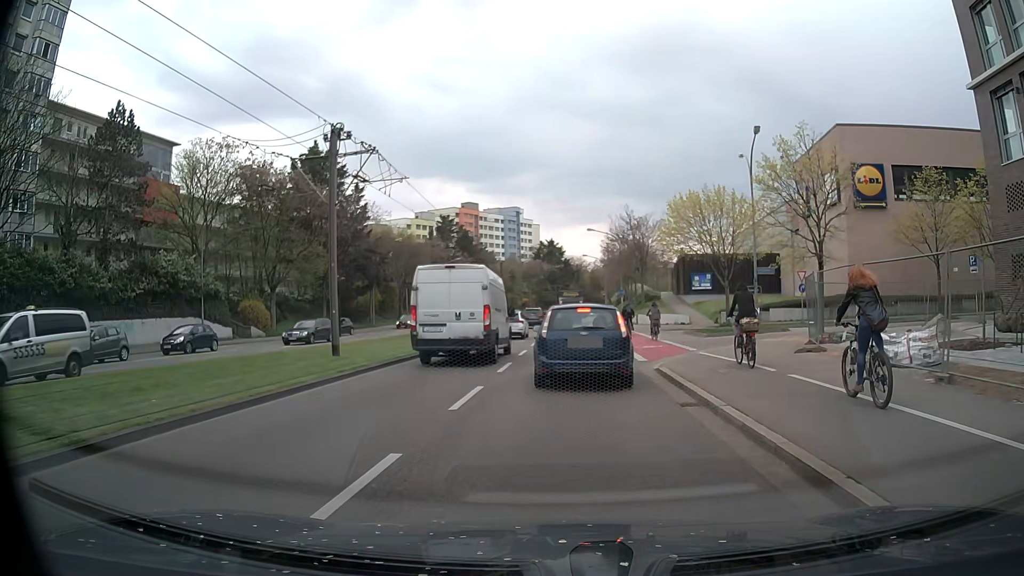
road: primary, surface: asphalt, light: Day
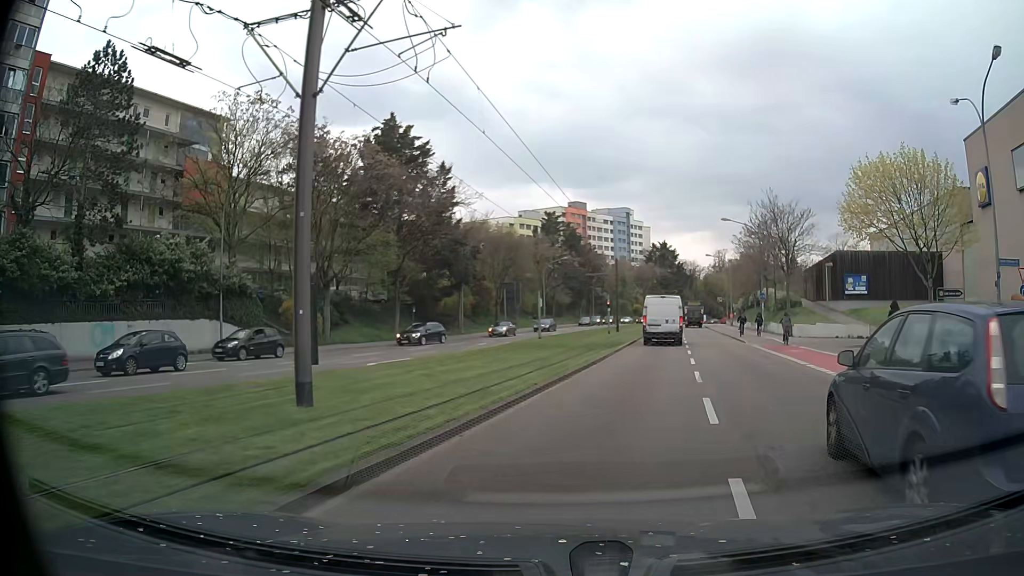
(-1.8, +12.8) m; -11°
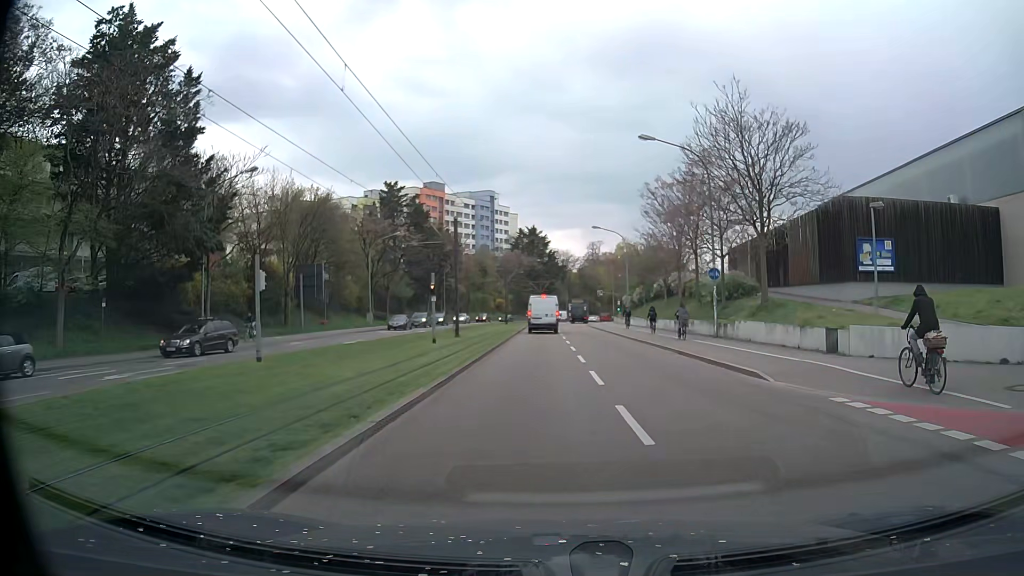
(+4.1, +25.8) m; +12°
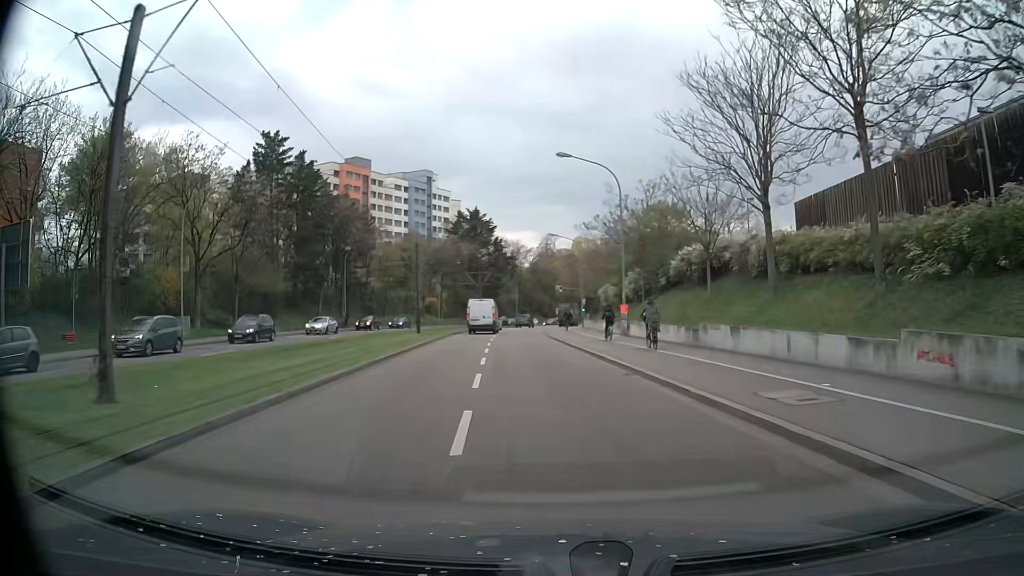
(+1.0, +30.7) m; +5°
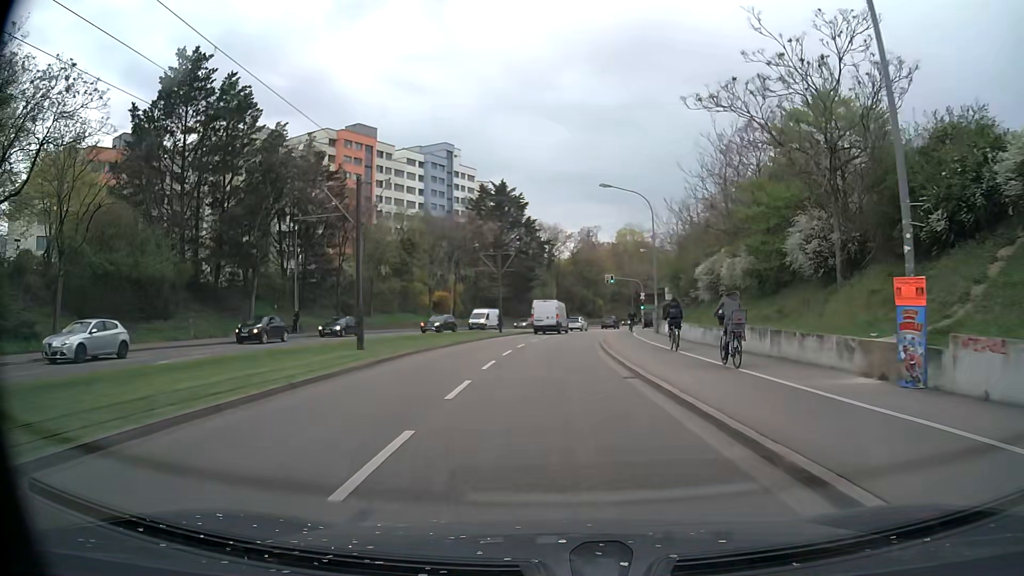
(-1.4, +25.9) m; -5°
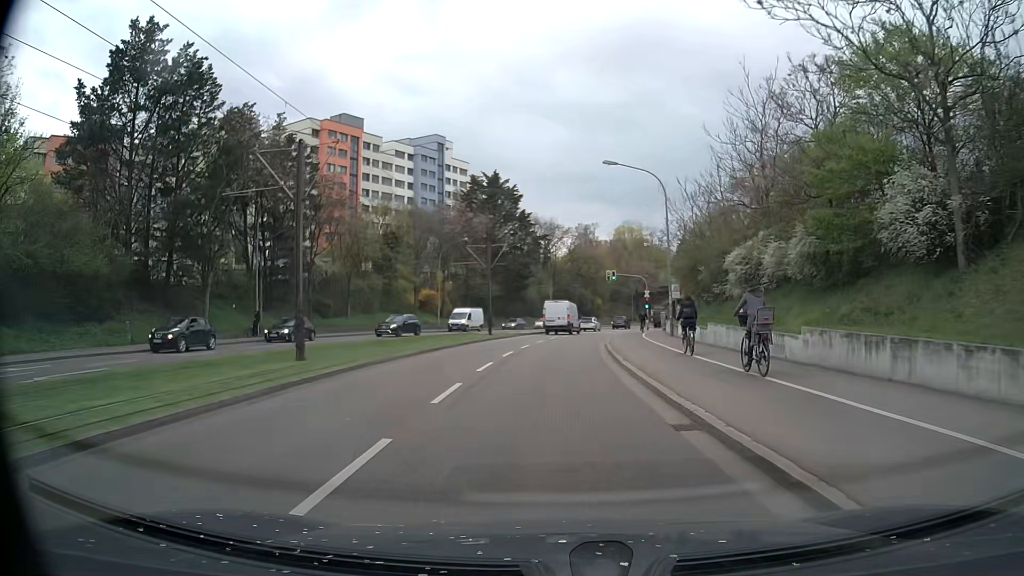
(+0.1, +6.5) m; +1°
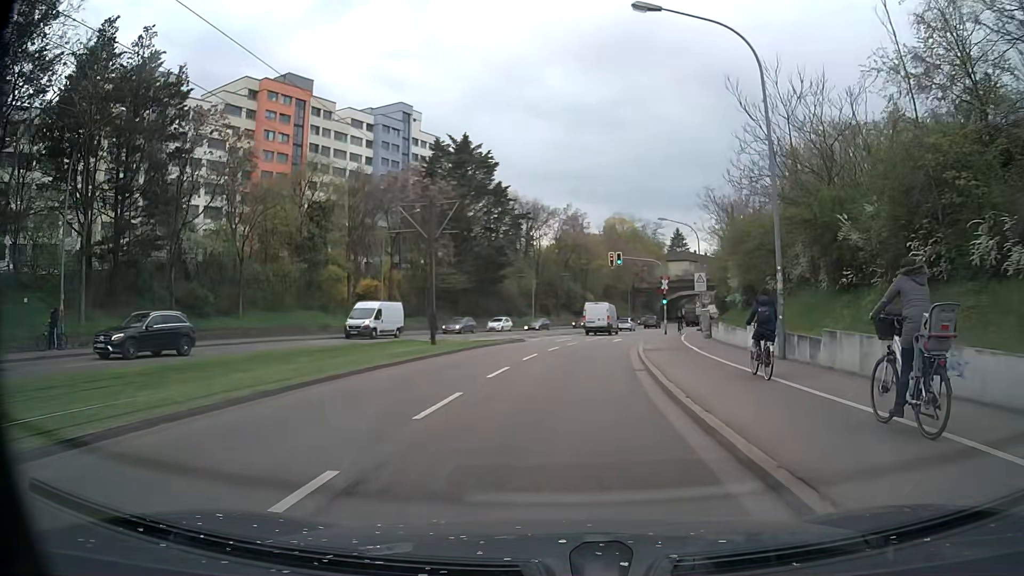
(+0.2, +19.6) m; +1°
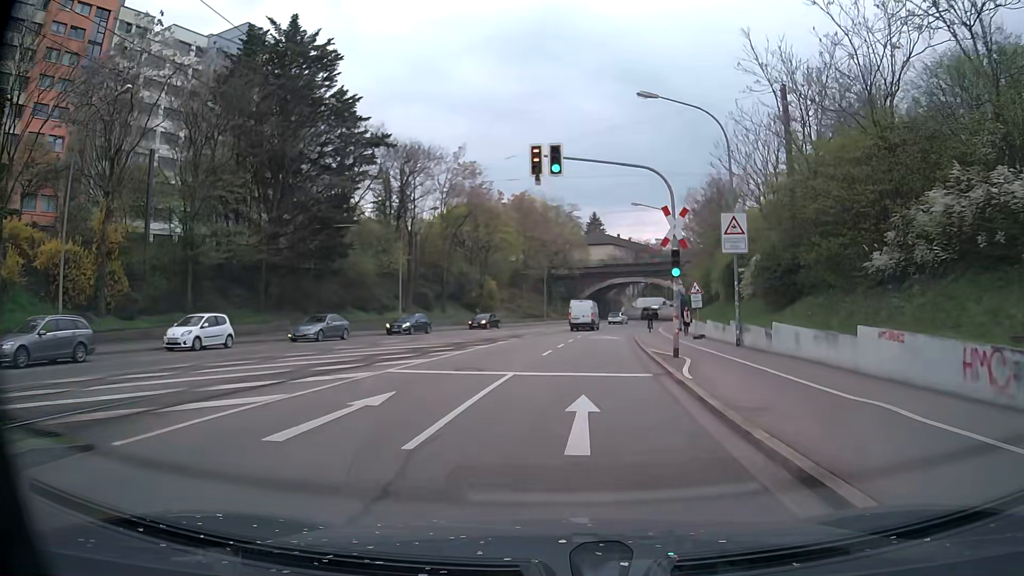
(+2.3, +31.6) m; +9°
(0, +10) (+1, +20) (+2, +30) (+3, +40) (+4, +50) (+5, +60) (+7, +70) (+10, +79) (+13, +89) (+16, +98) m
